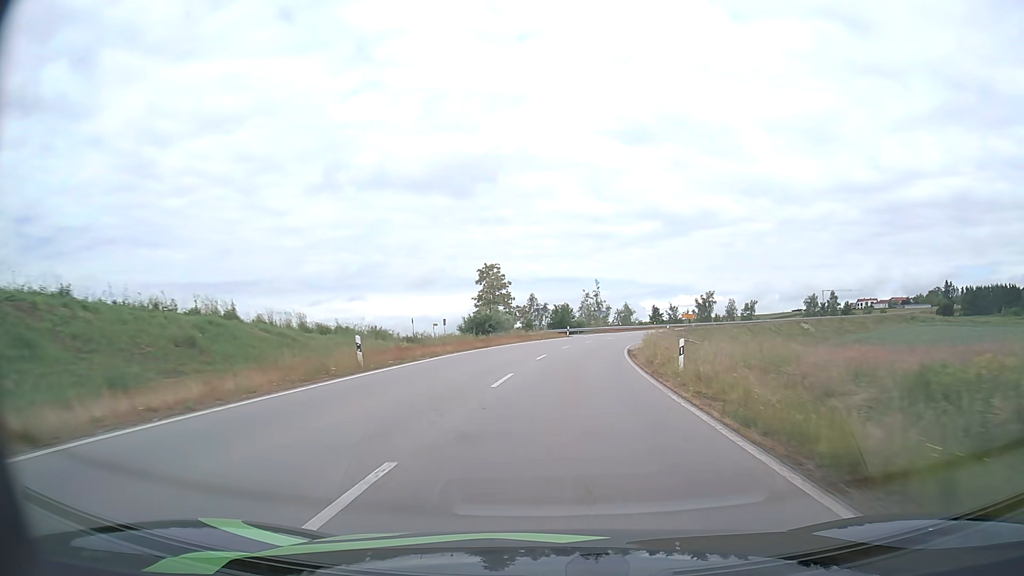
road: secondary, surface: asphalt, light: Day
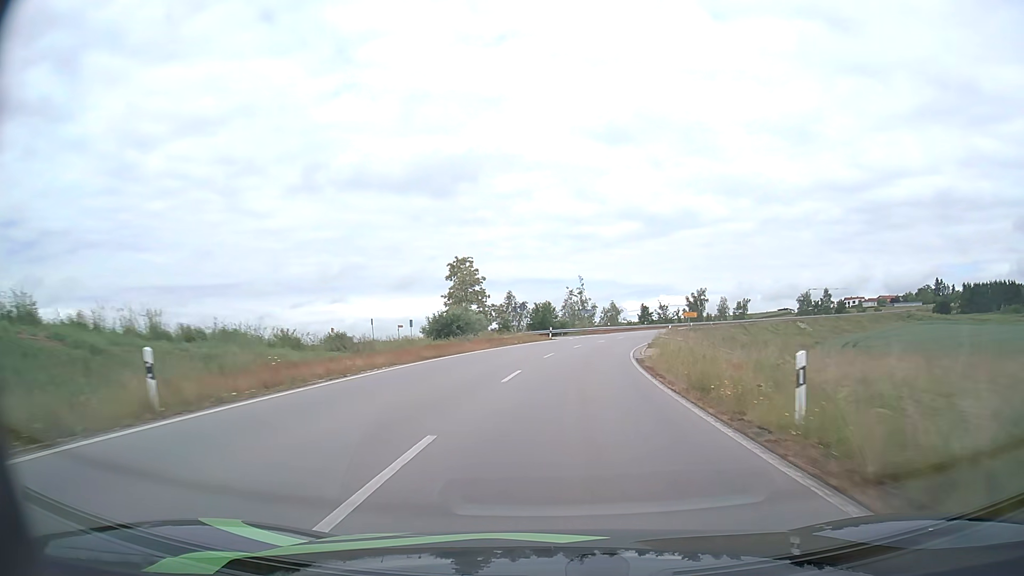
(+0.1, +10.5) m; +1°
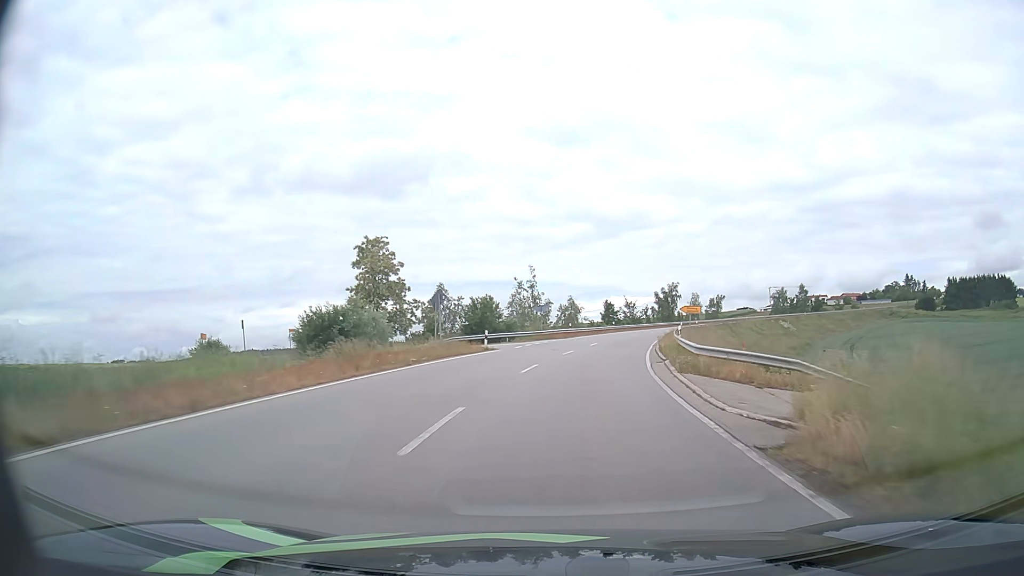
(+0.8, +21.0) m; +4°
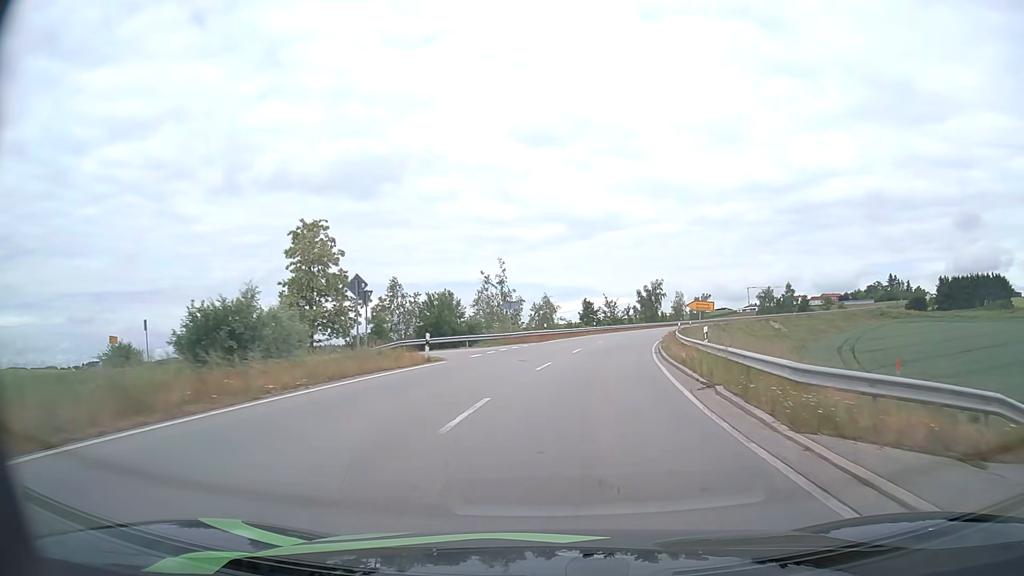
(+0.2, +10.5) m; +2°
